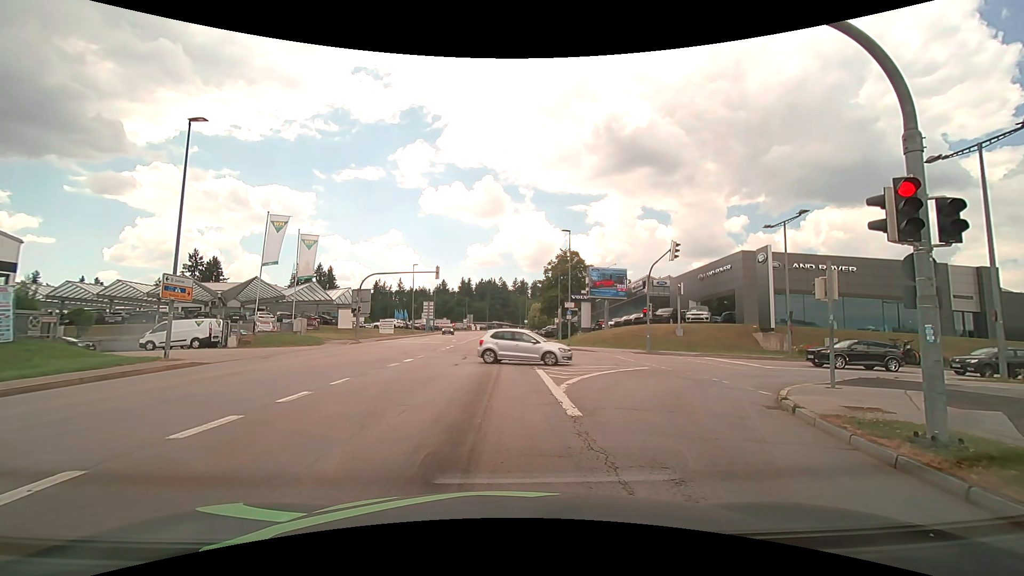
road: tertiary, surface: asphalt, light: Day
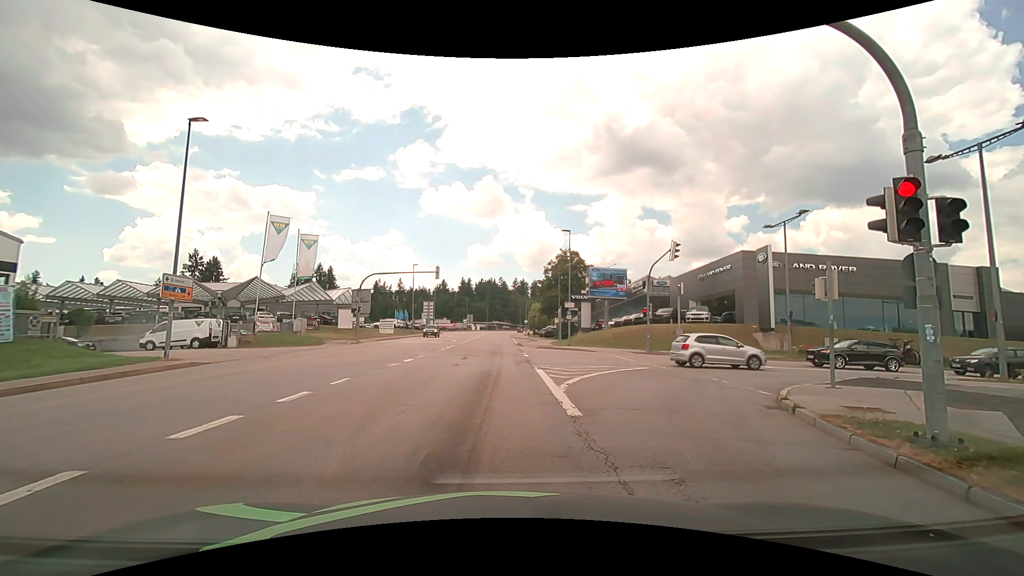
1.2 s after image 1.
(0.0, 0.0) m; 0°
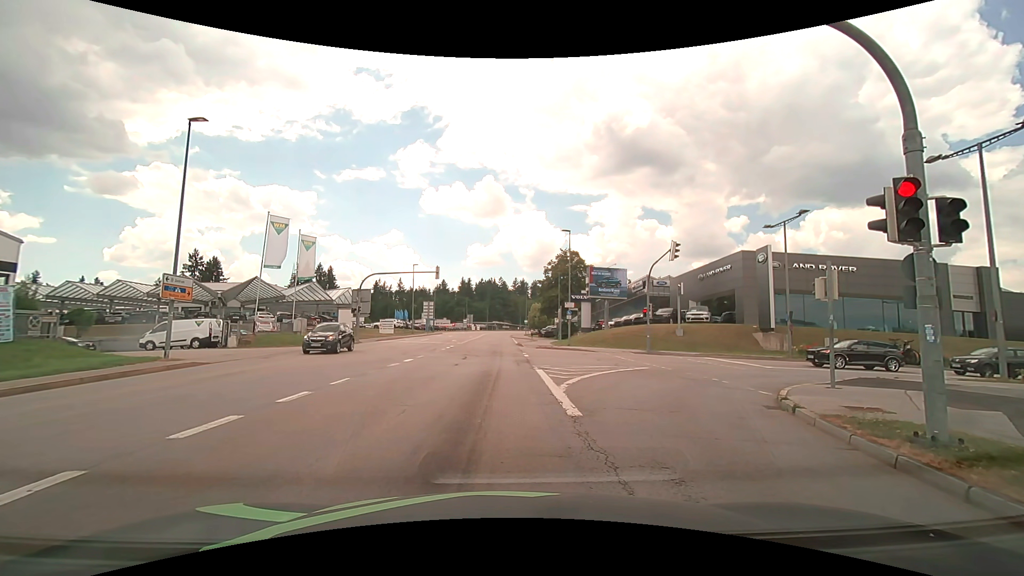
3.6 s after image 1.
(0.0, 0.0) m; 0°
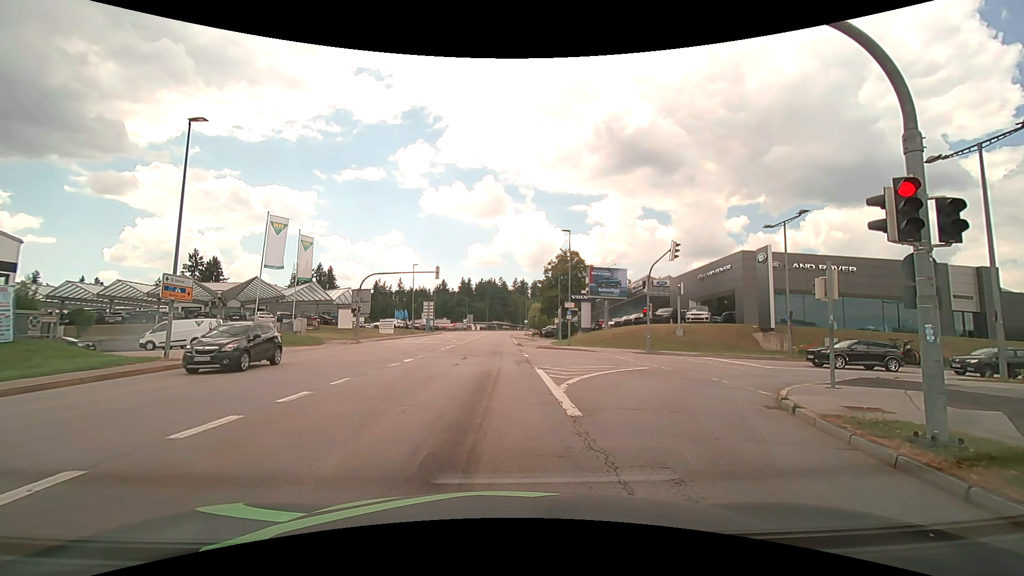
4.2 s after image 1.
(0.0, 0.0) m; 0°
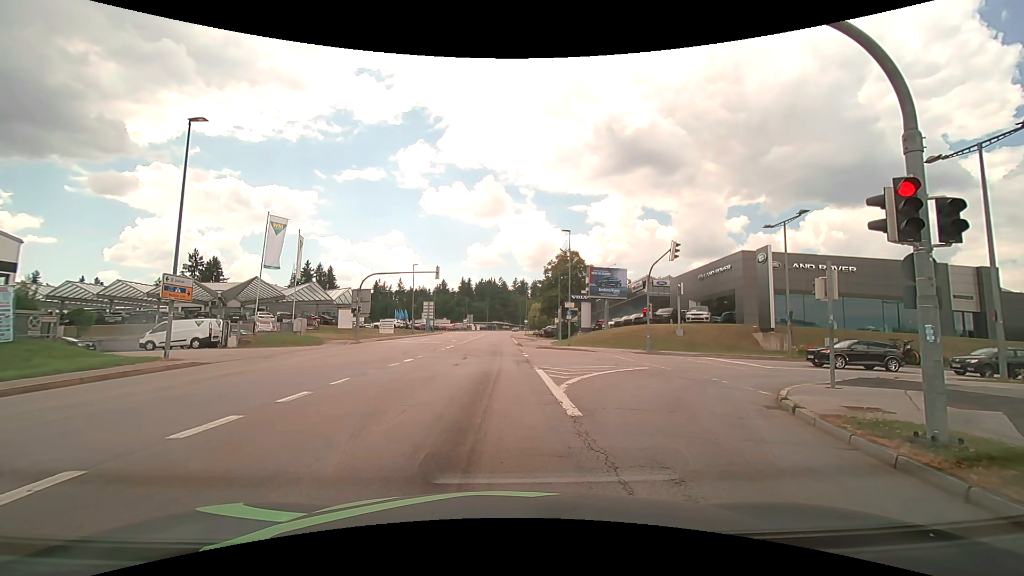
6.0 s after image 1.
(0.0, 0.0) m; 0°
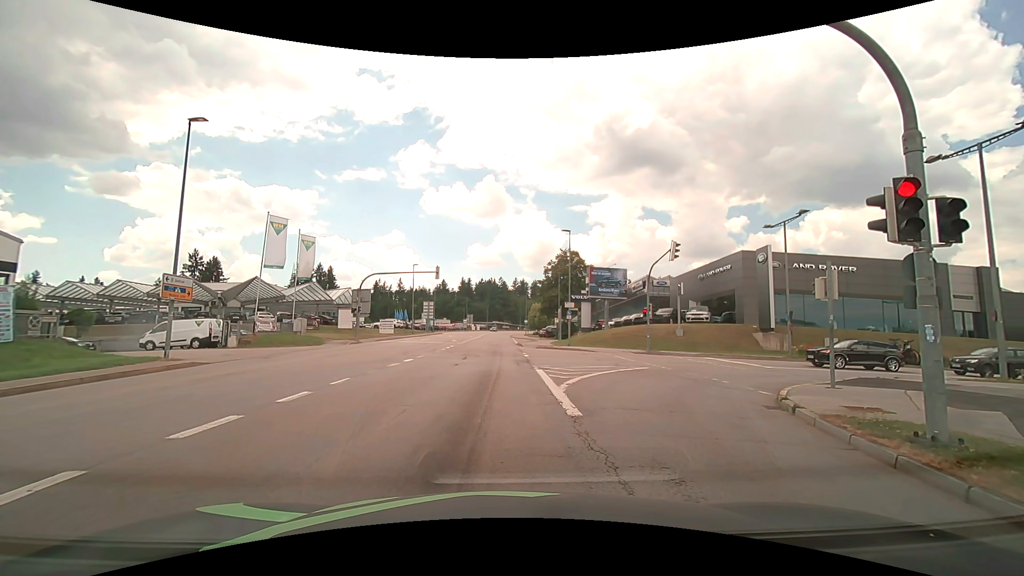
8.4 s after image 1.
(0.0, 0.0) m; 0°
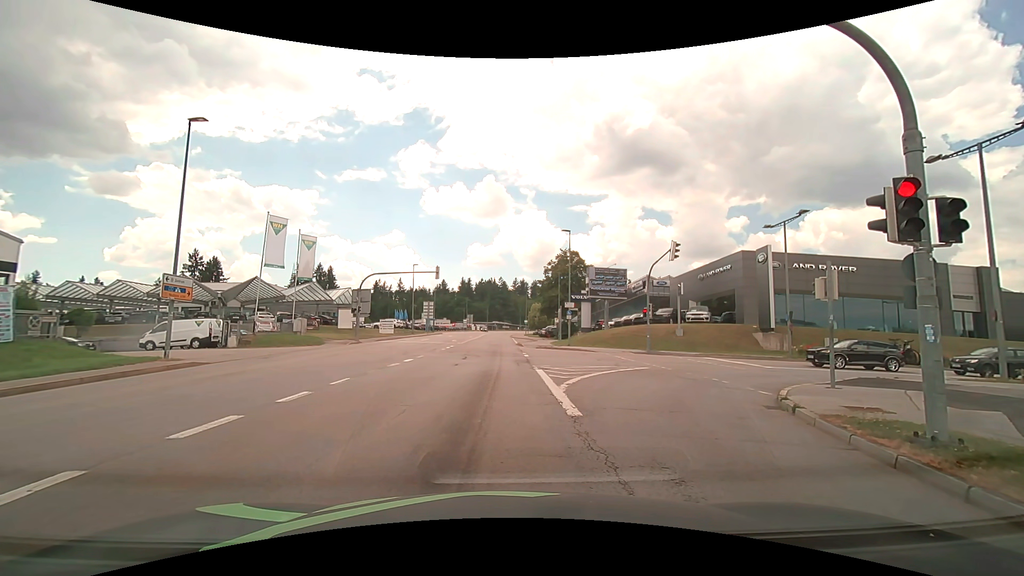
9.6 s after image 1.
(0.0, 0.0) m; 0°
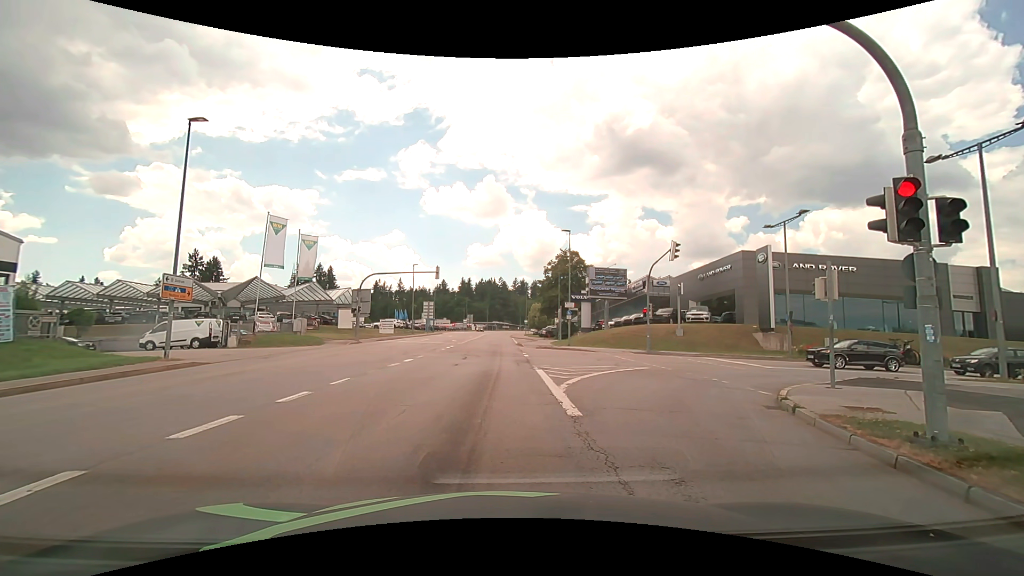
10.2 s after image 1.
(0.0, 0.0) m; 0°
(0, +10) (0, +20) (0, +30) (0, +40) (0, +50) (0, +60) (0, +70) (0, +80) (0, +90) (0, +100) m
